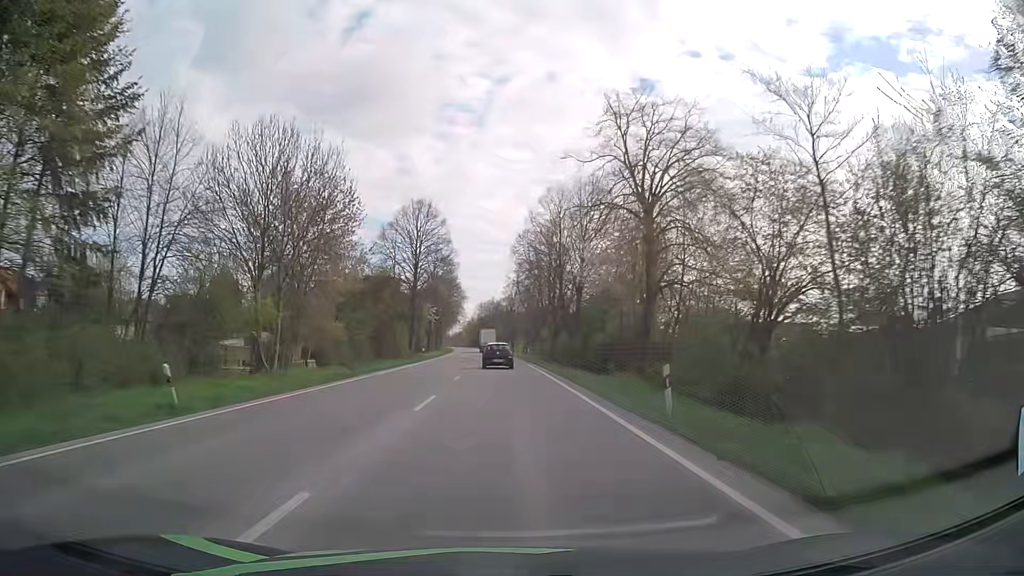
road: primary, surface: asphalt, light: Day
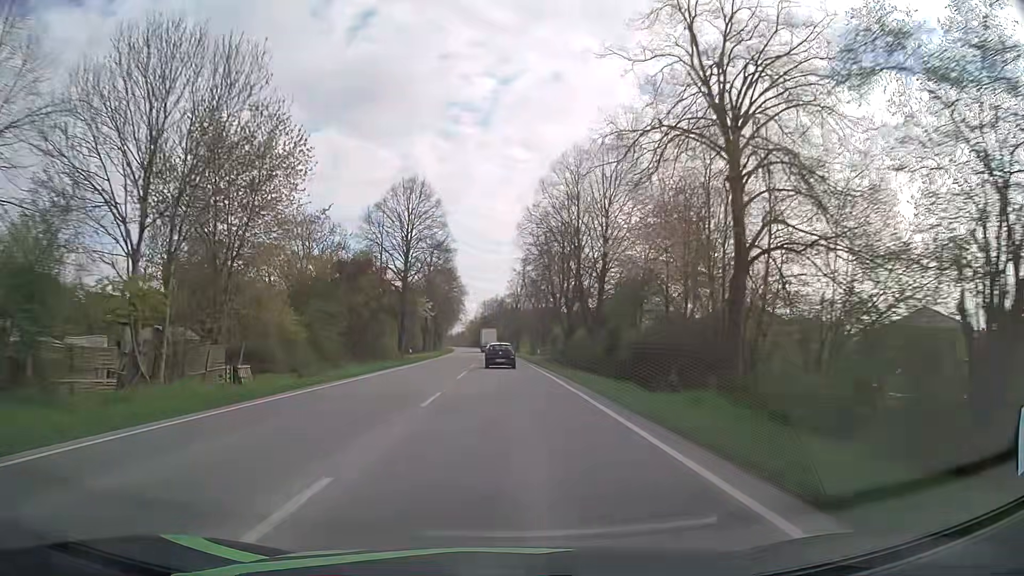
(-0.1, +11.2) m; 0°
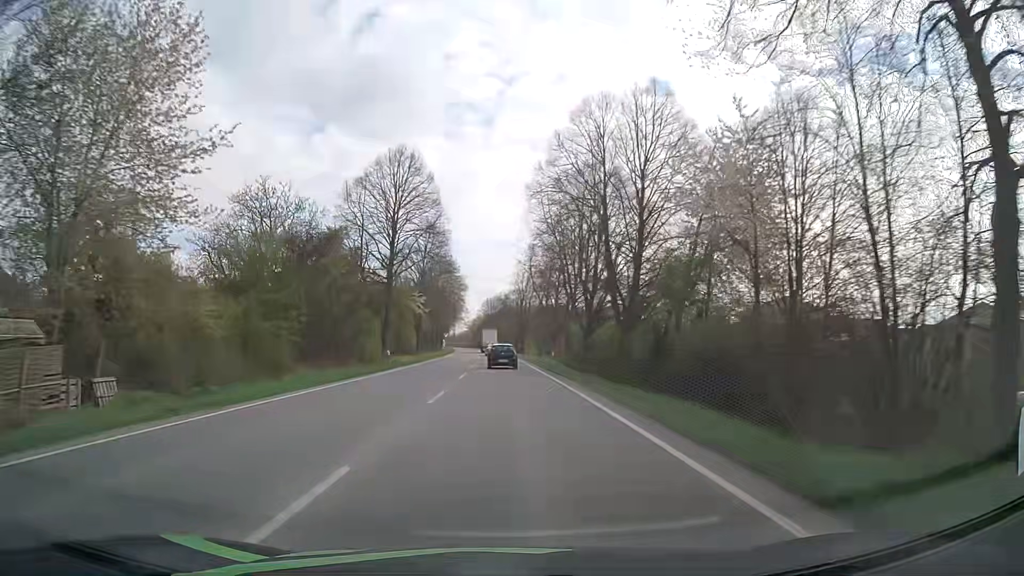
(-0.1, +11.3) m; 0°
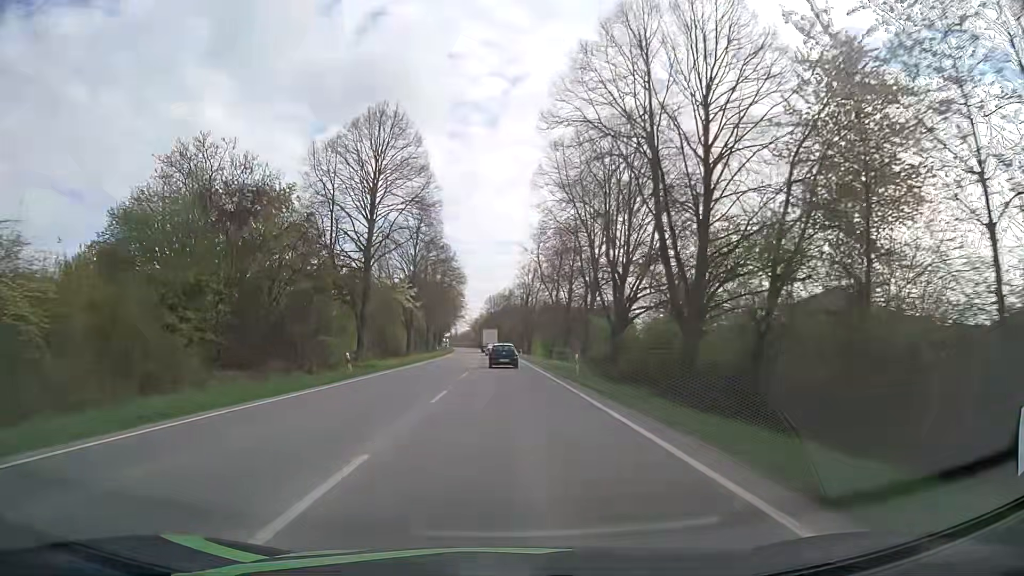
(0.0, +11.4) m; 0°
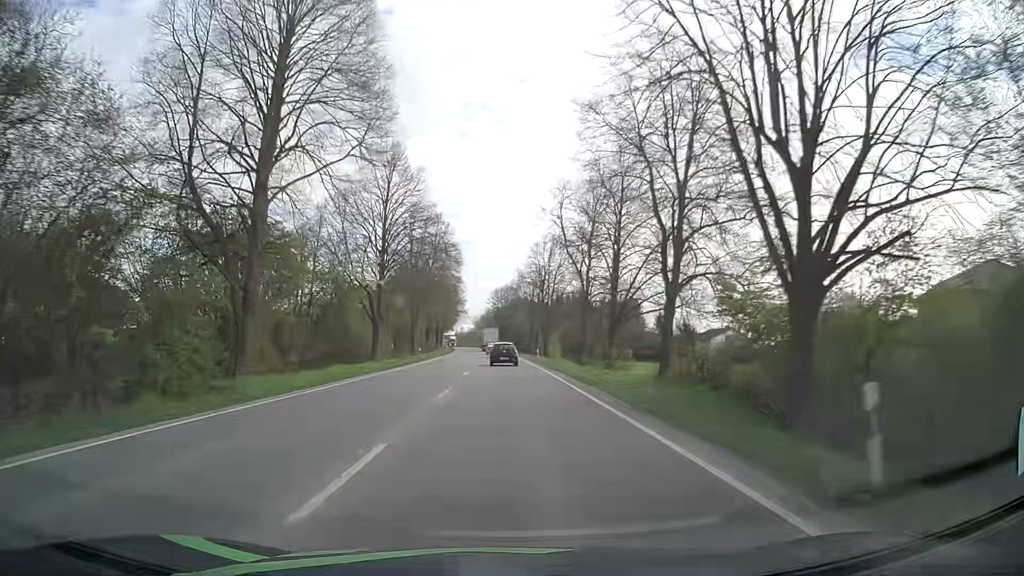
(-0.1, +23.1) m; 0°
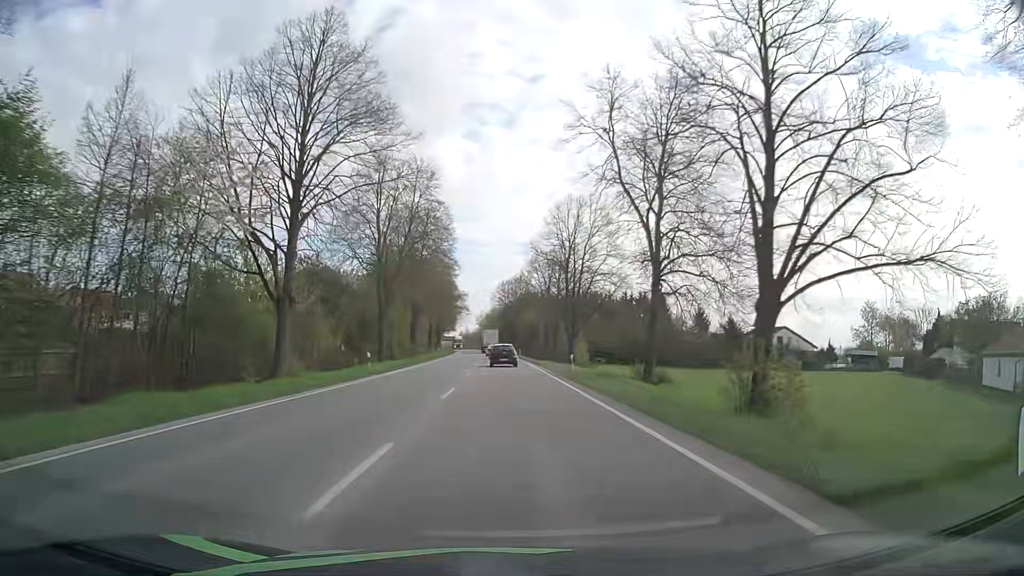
(-0.2, +23.5) m; -1°
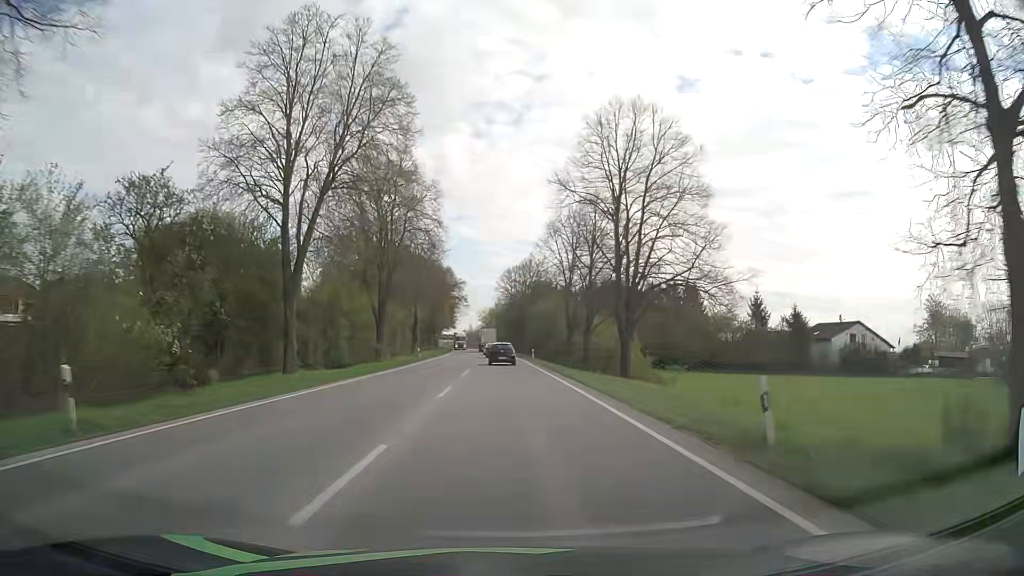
(-0.2, +23.9) m; -1°
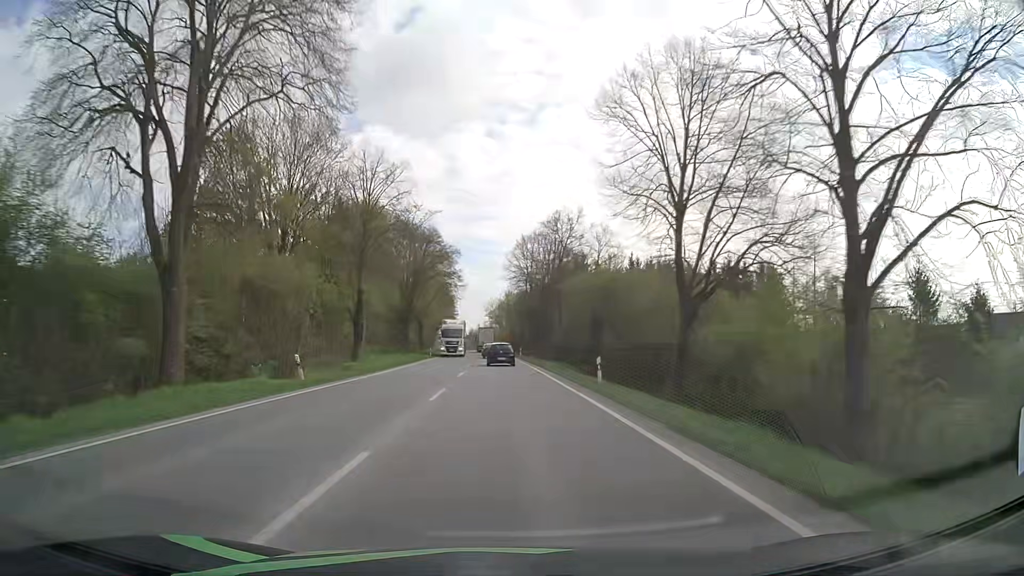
(-0.2, +36.6) m; -1°
(0, +10) (0, +20) (0, +30) (0, +40) (-1, +50) (-1, +60) (-1, +70) (-2, +80) (-2, +90) (-3, +100) m
